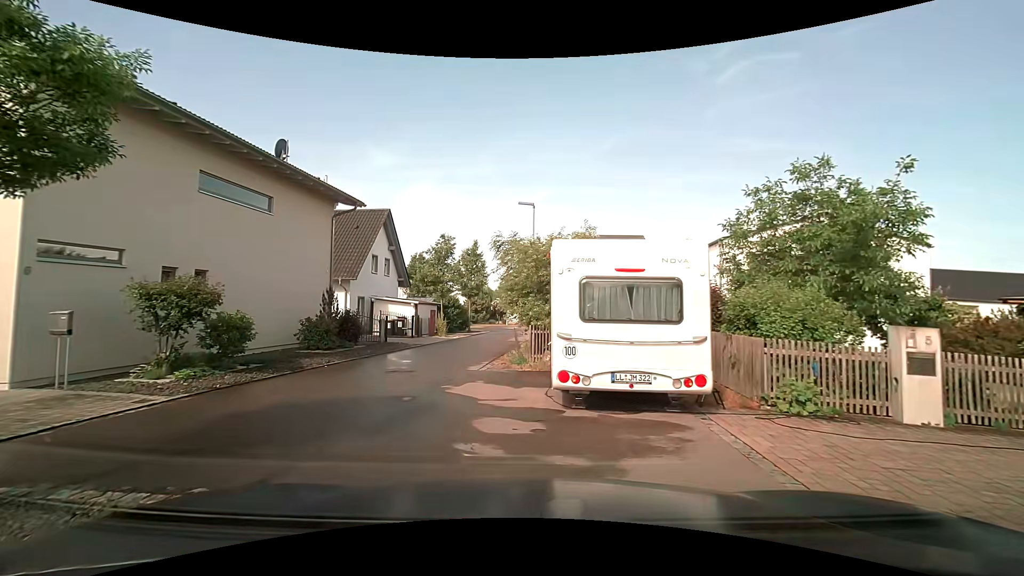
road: residential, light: Day
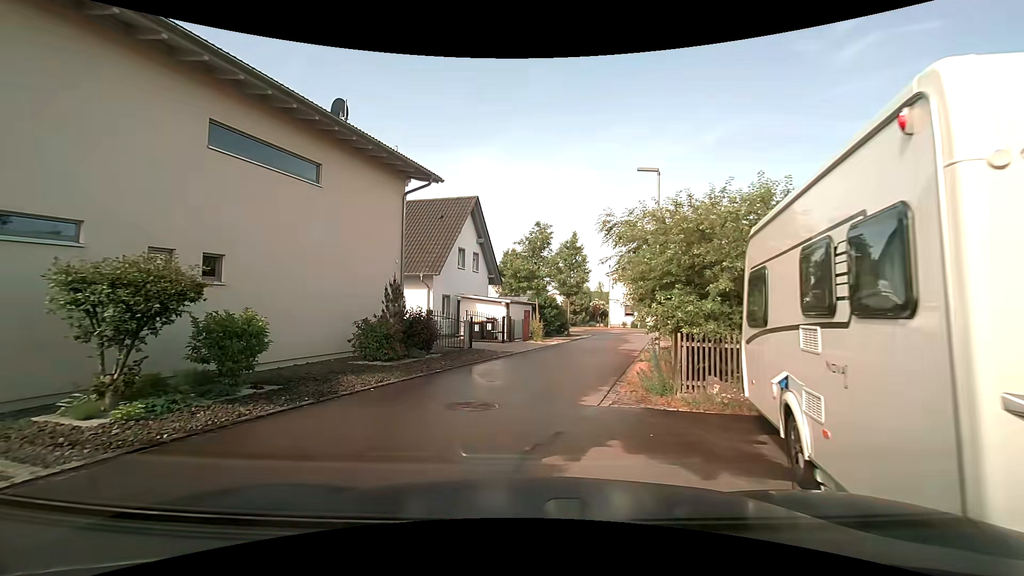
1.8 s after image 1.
(-0.5, +4.7) m; -12°
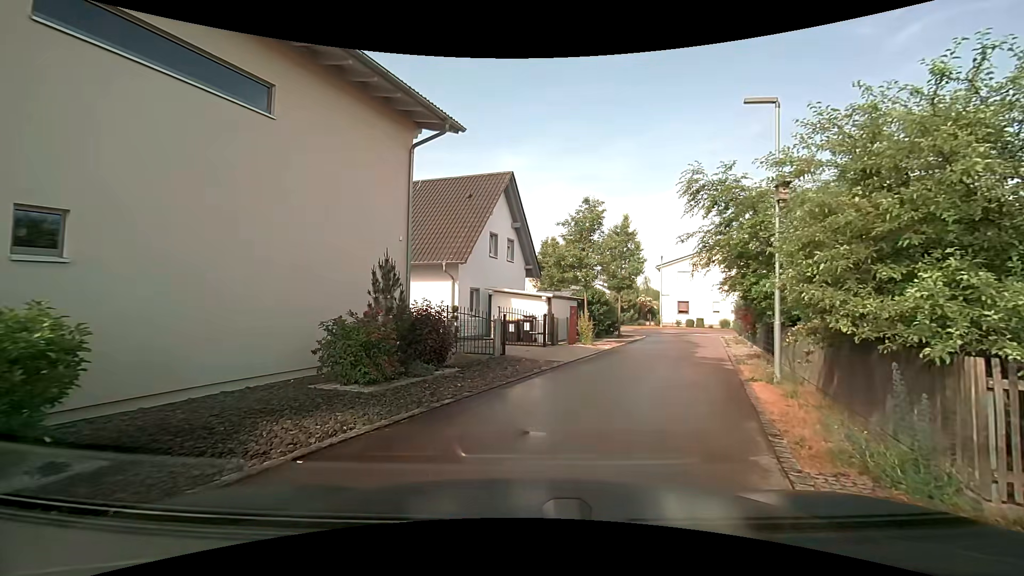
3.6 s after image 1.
(-0.3, +4.7) m; -6°
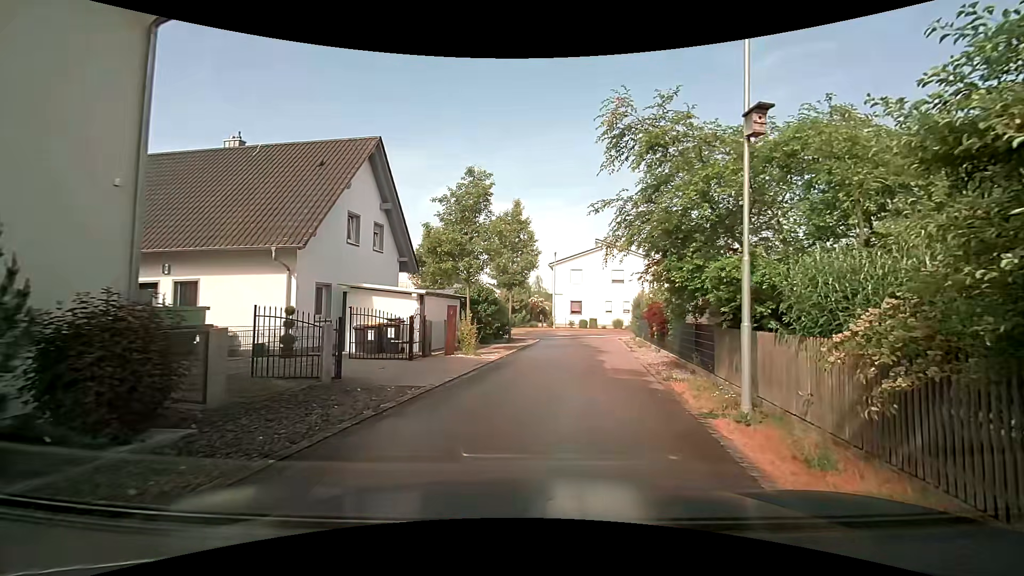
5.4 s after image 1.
(+0.5, +4.6) m; +12°
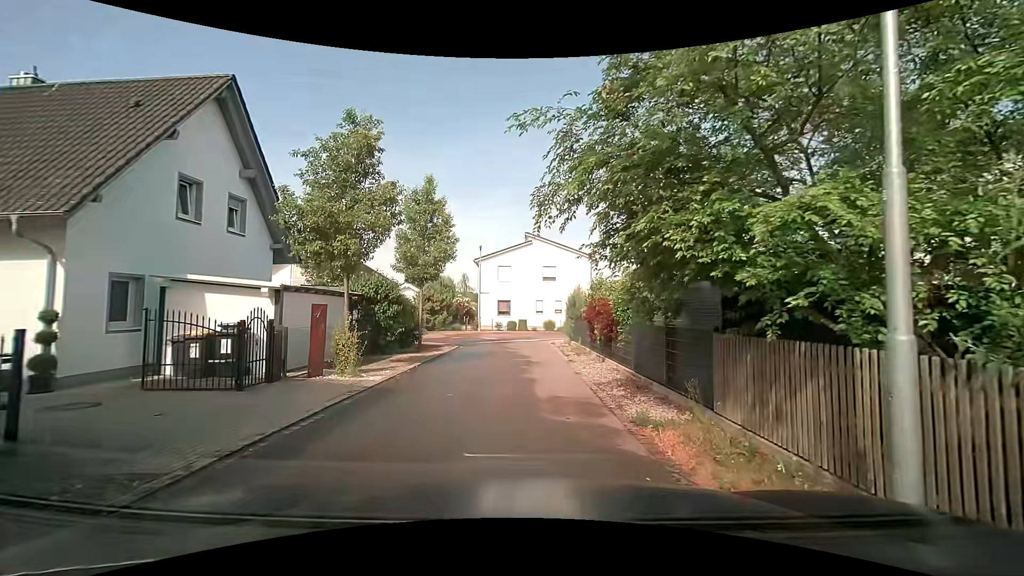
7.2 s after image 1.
(+0.6, +4.6) m; +9°
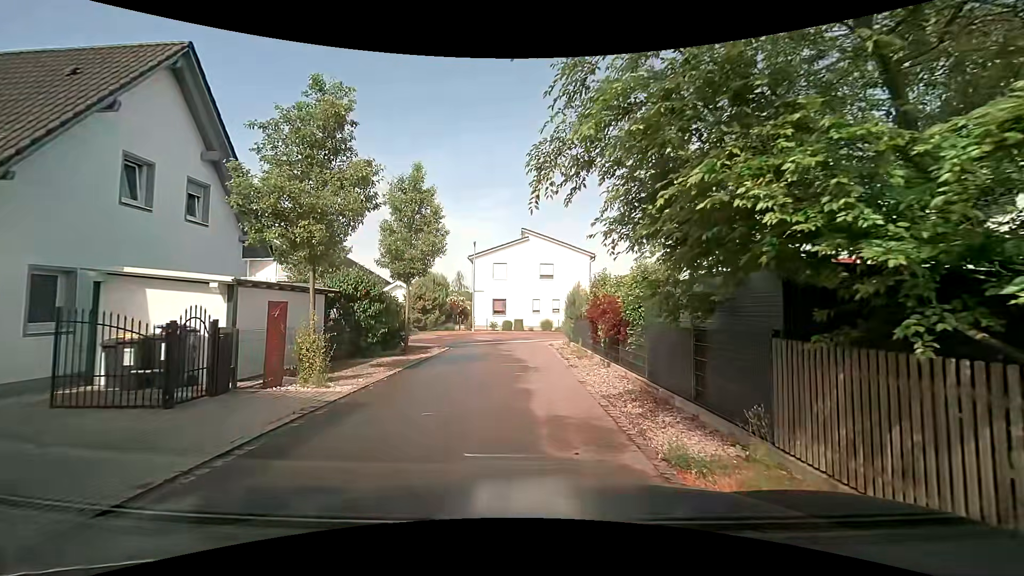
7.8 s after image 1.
(0.0, +1.7) m; 0°
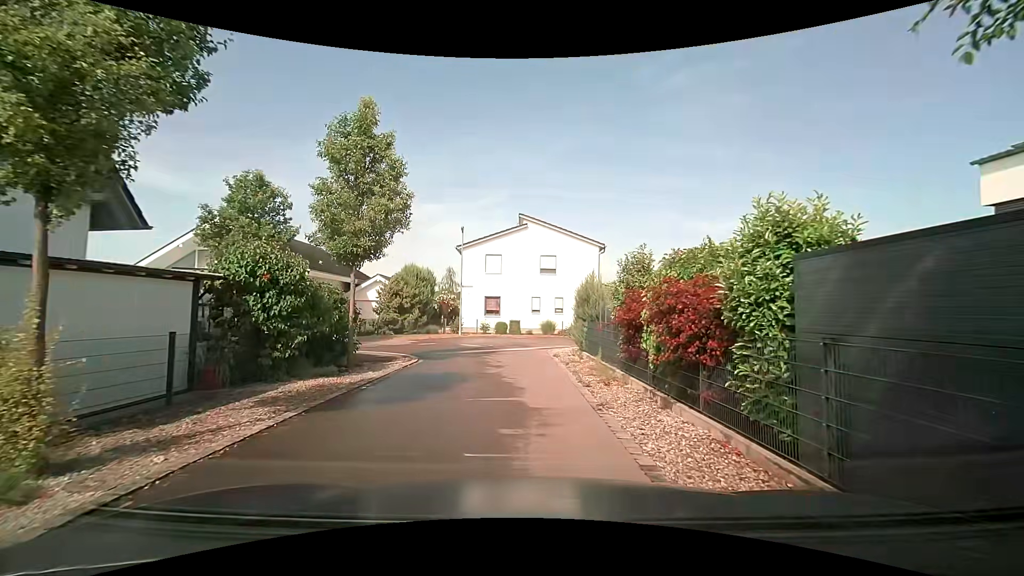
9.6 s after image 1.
(0.0, +5.8) m; -1°
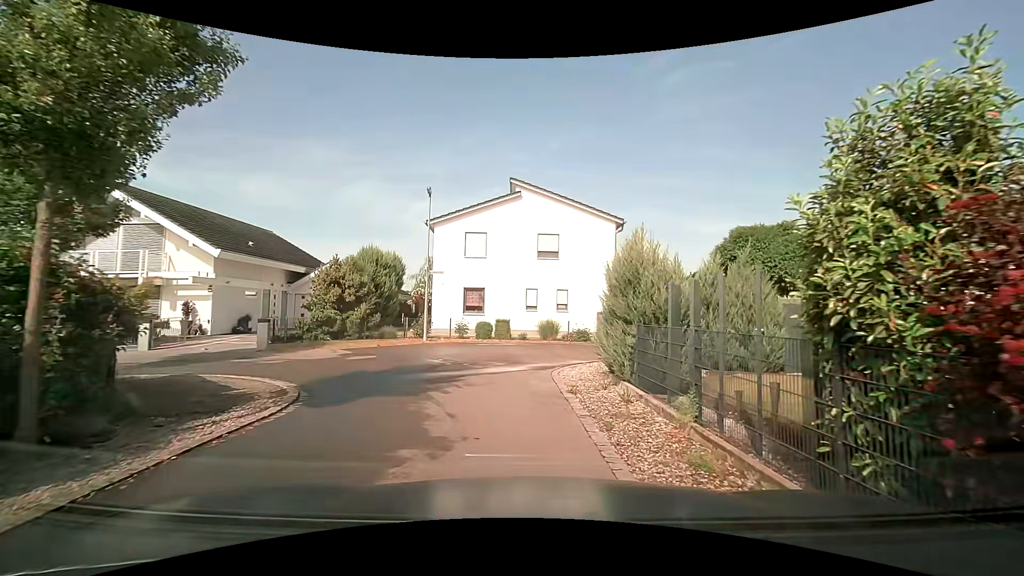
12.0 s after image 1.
(+0.3, +8.2) m; +3°
